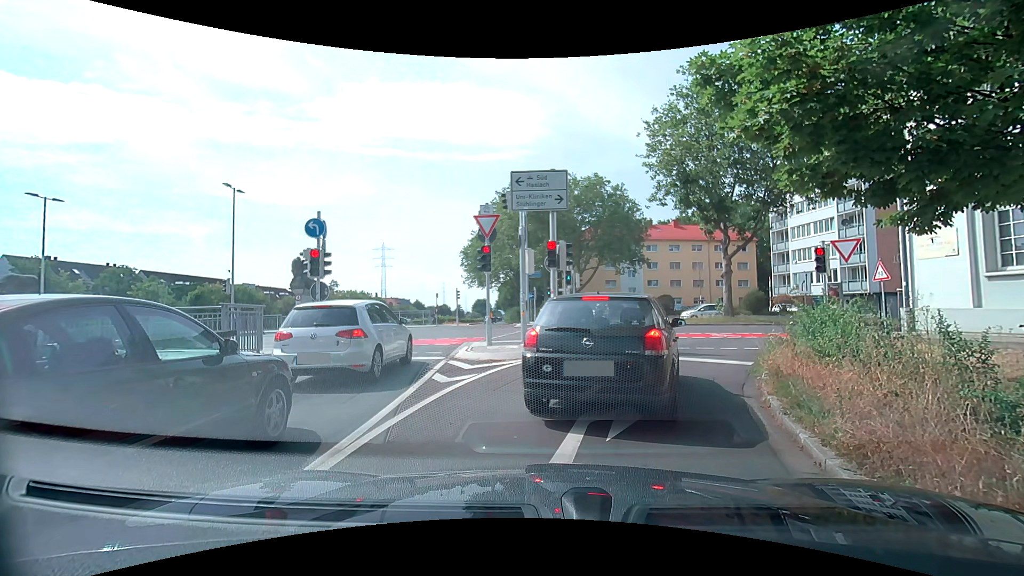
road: trunk_link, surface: asphalt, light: Day
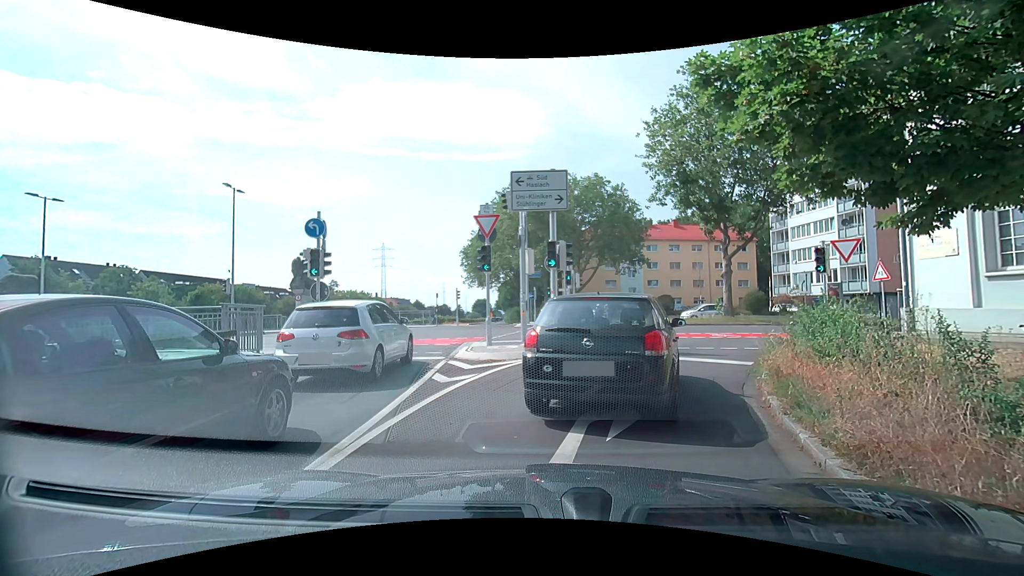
(0.0, 0.0) m; 0°
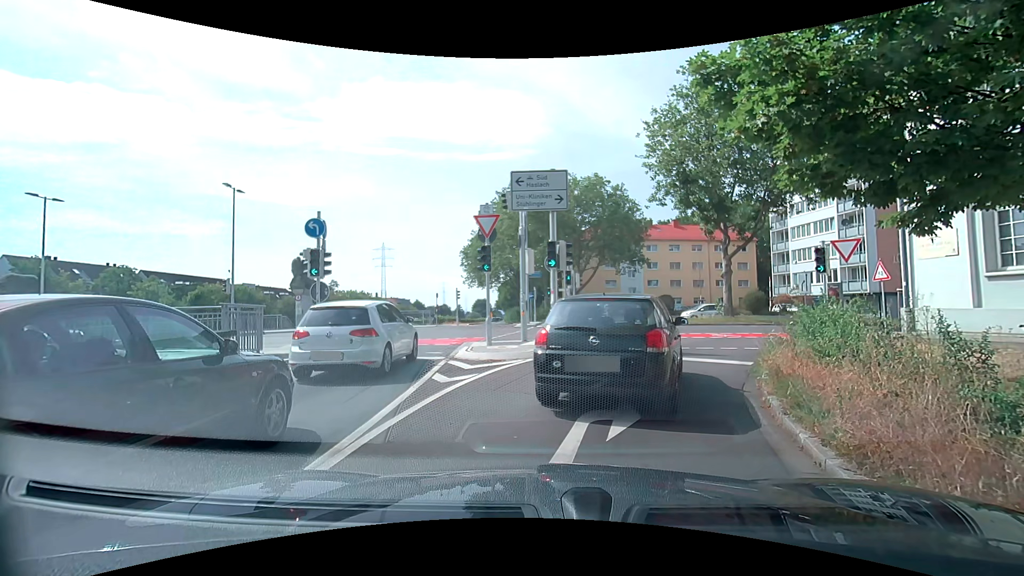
(0.0, 0.0) m; 0°
(+1, +10) (+5, +19) (+12, +26) (+21, +30) (+31, +31) (+41, +32) (+51, +34) (+61, +35) (+70, +36) (+80, +38) m
